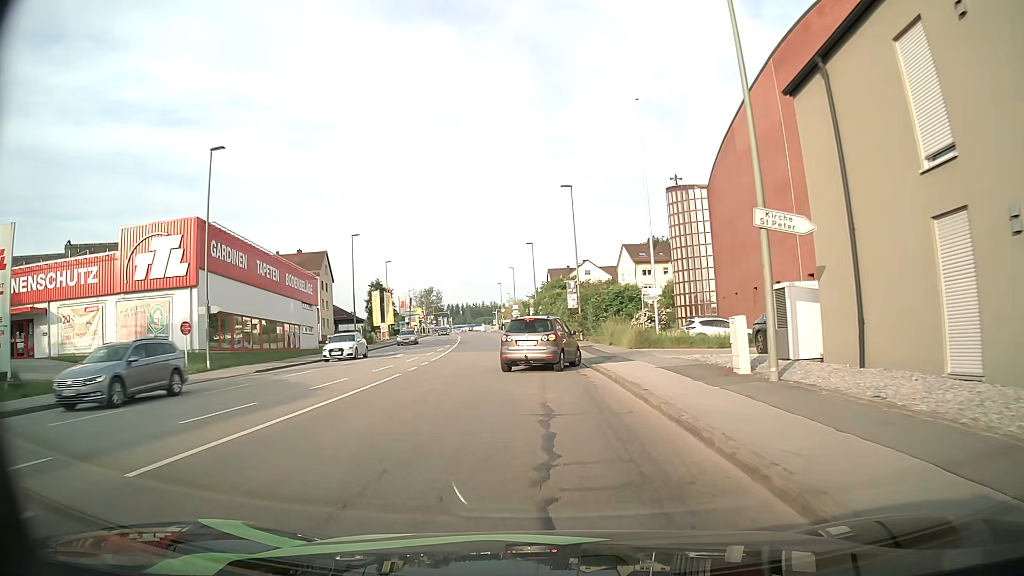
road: tertiary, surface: asphalt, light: Day
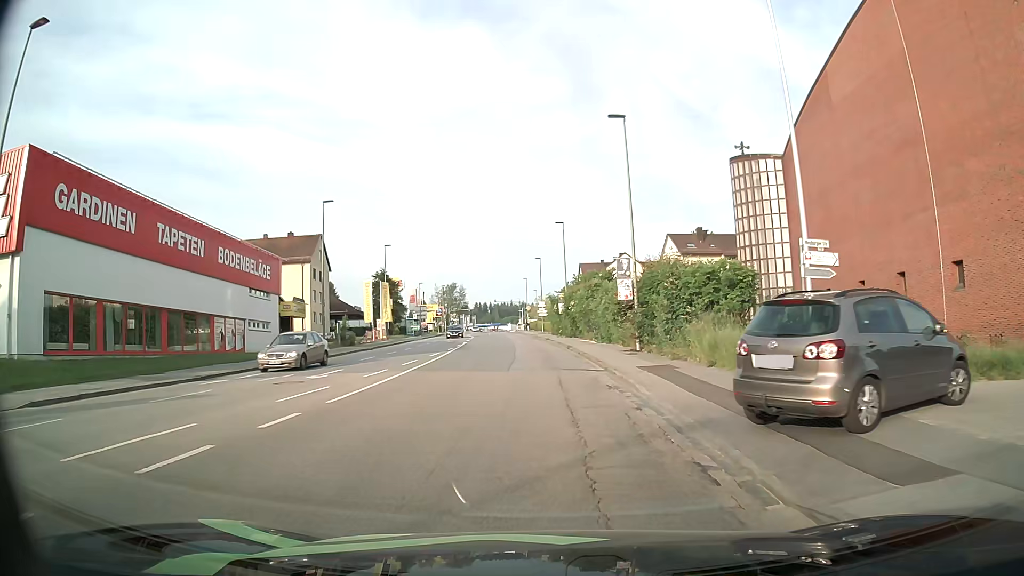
(-0.5, +15.6) m; -3°
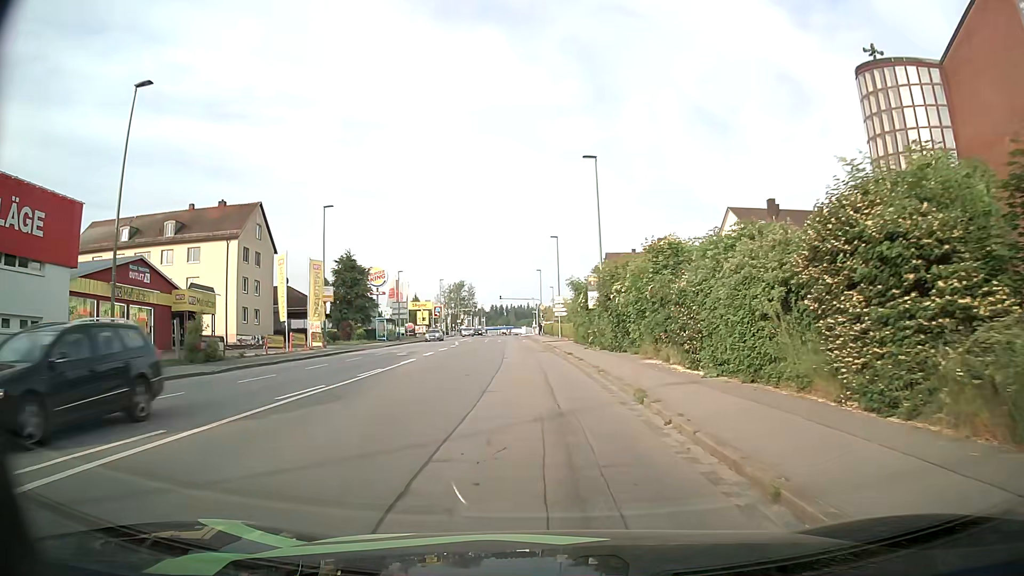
(-0.2, +25.6) m; -2°
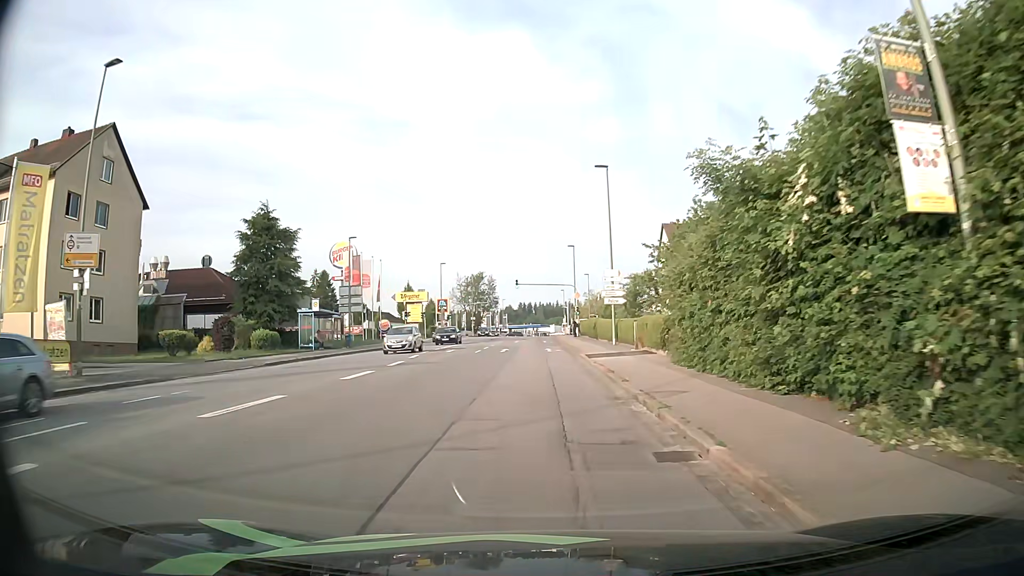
(-0.6, +30.4) m; -2°
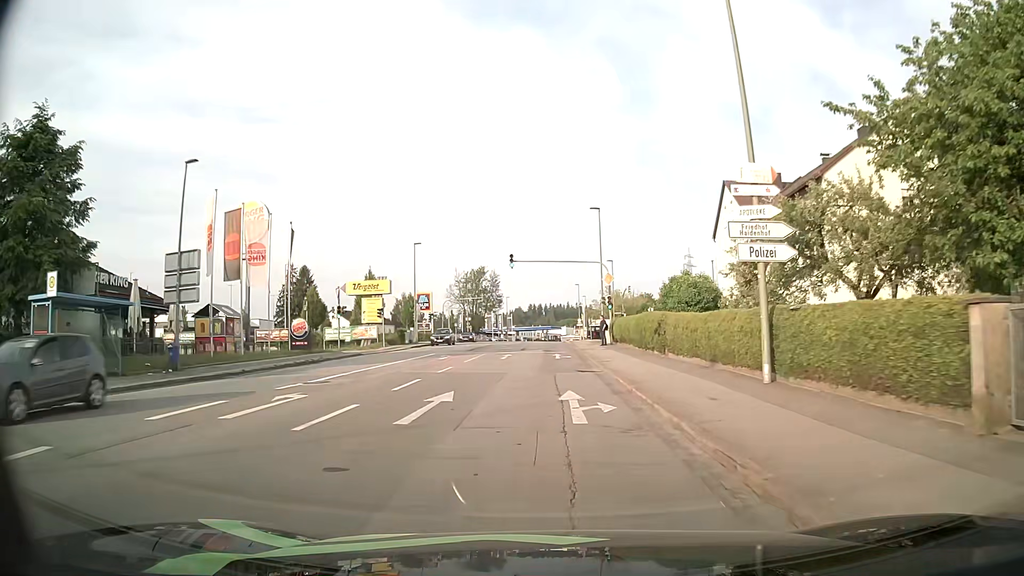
(-0.2, +25.6) m; 0°
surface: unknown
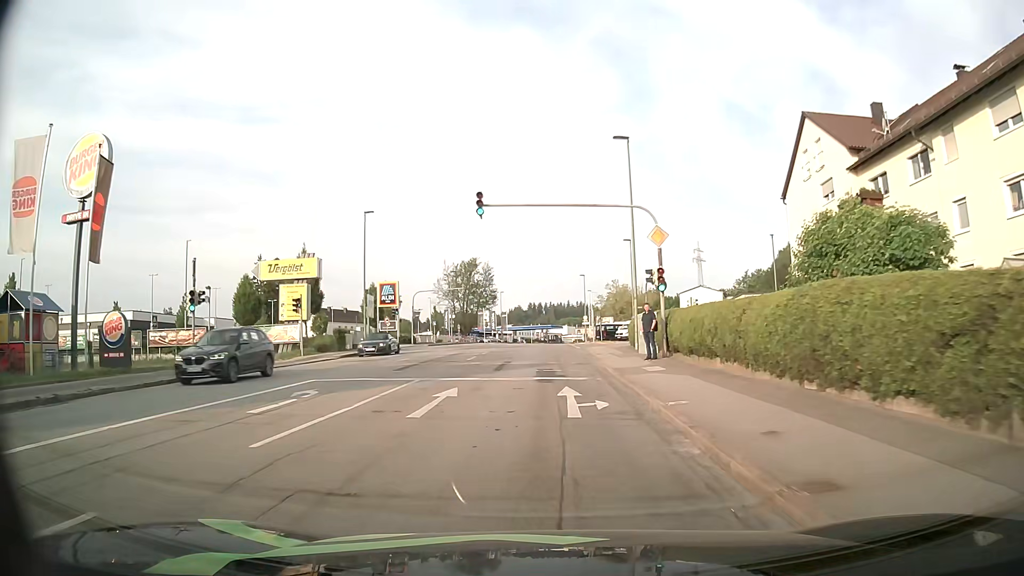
(-0.2, +19.5) m; 0°
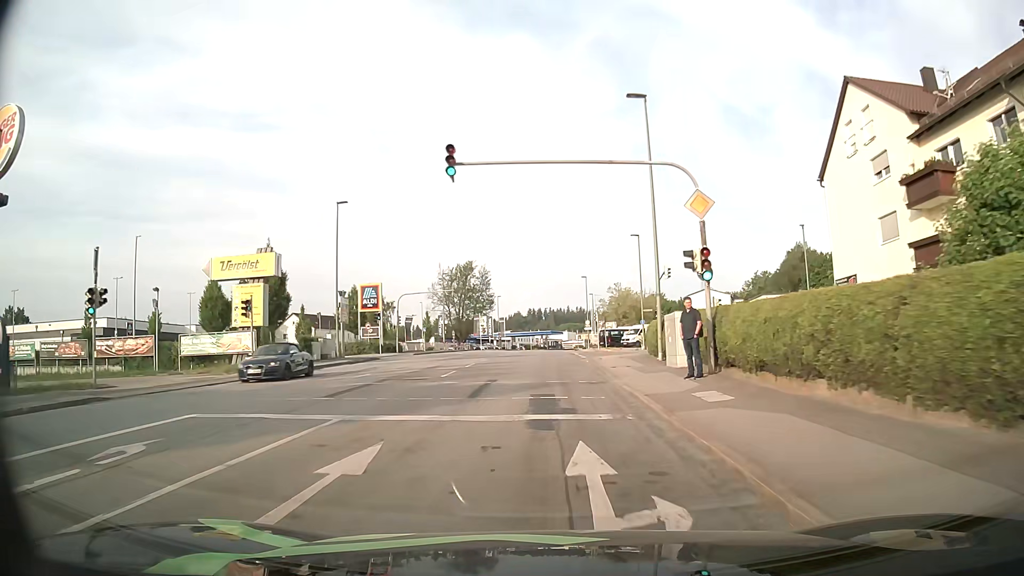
(0.0, +6.8) m; -1°
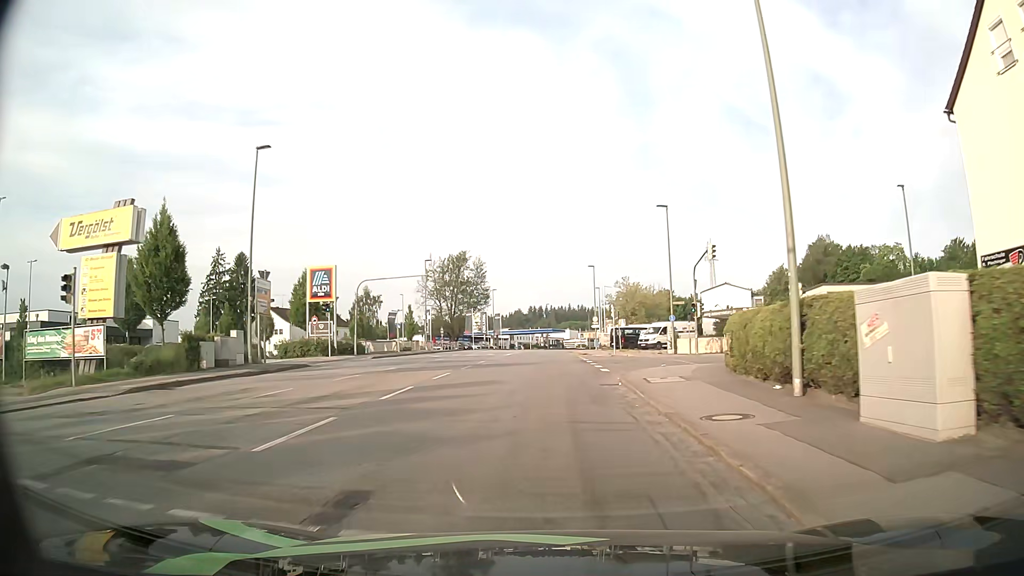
(+0.1, +13.8) m; 0°
(0, +10) (0, +20) (0, +30) (0, +40) (0, +50) (0, +60) (0, +70) (+1, +80) (+1, +90) (+2, +100) m
